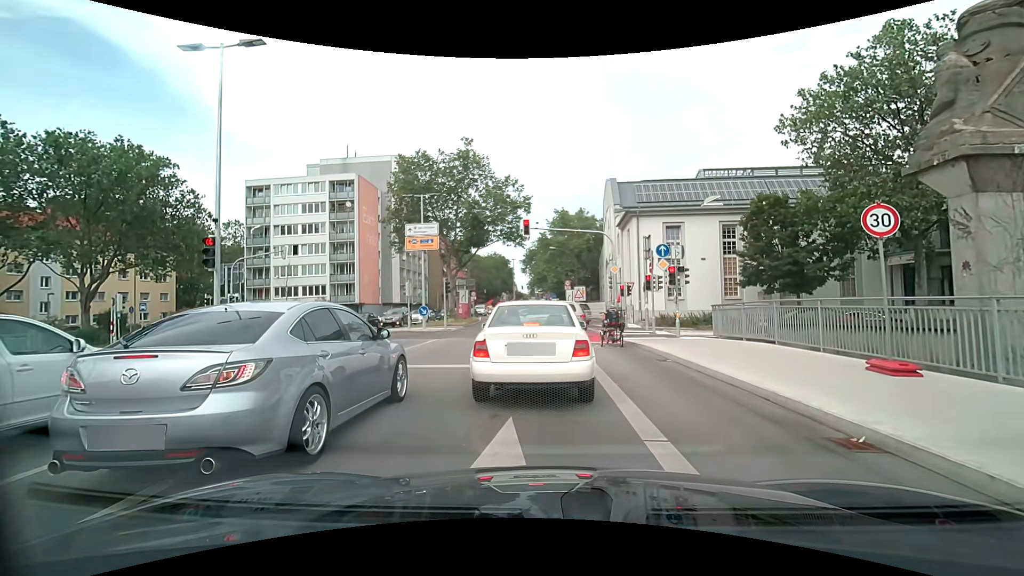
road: secondary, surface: asphalt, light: Day
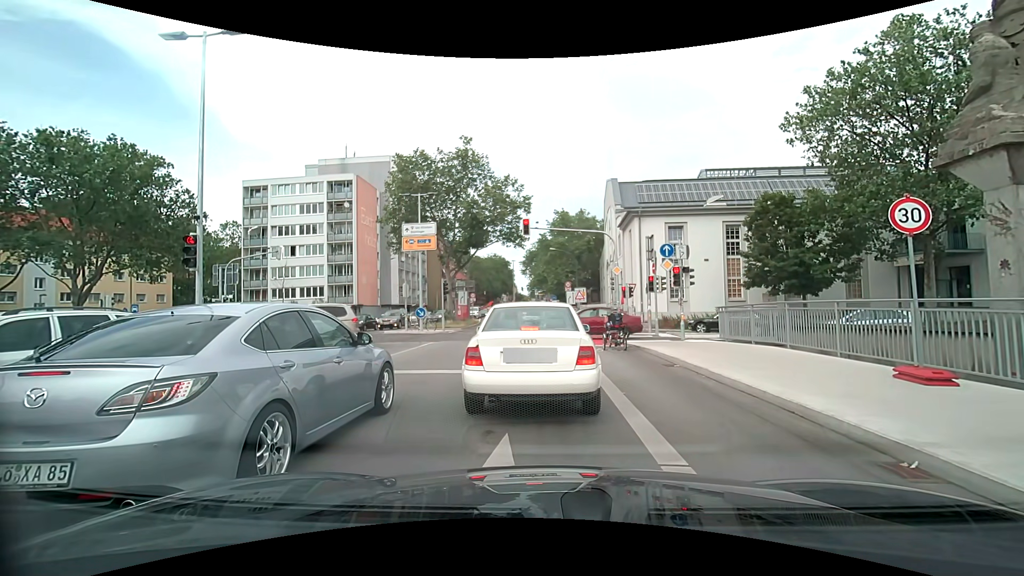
(0.0, +0.7) m; 0°
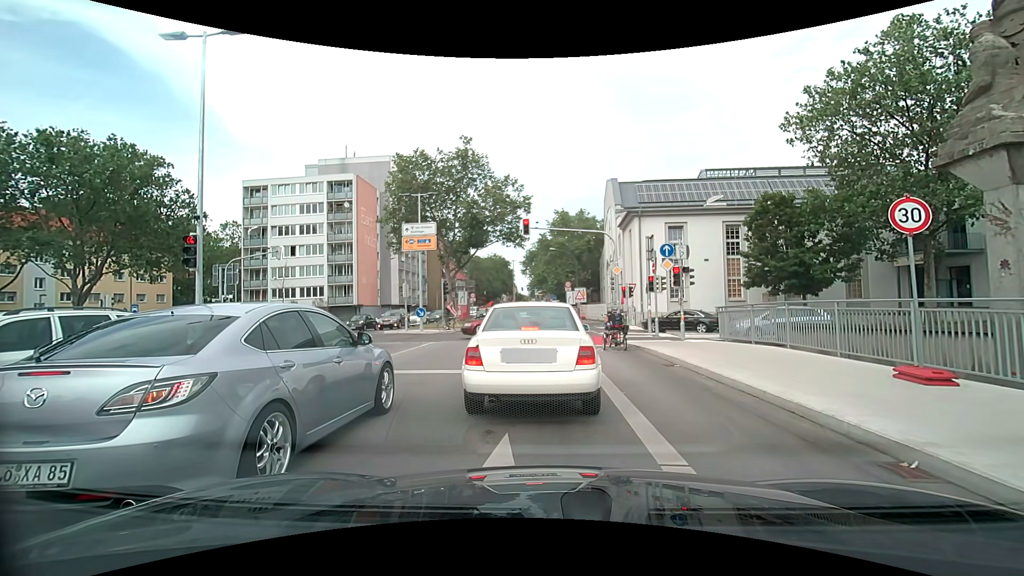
(0.0, 0.0) m; 0°
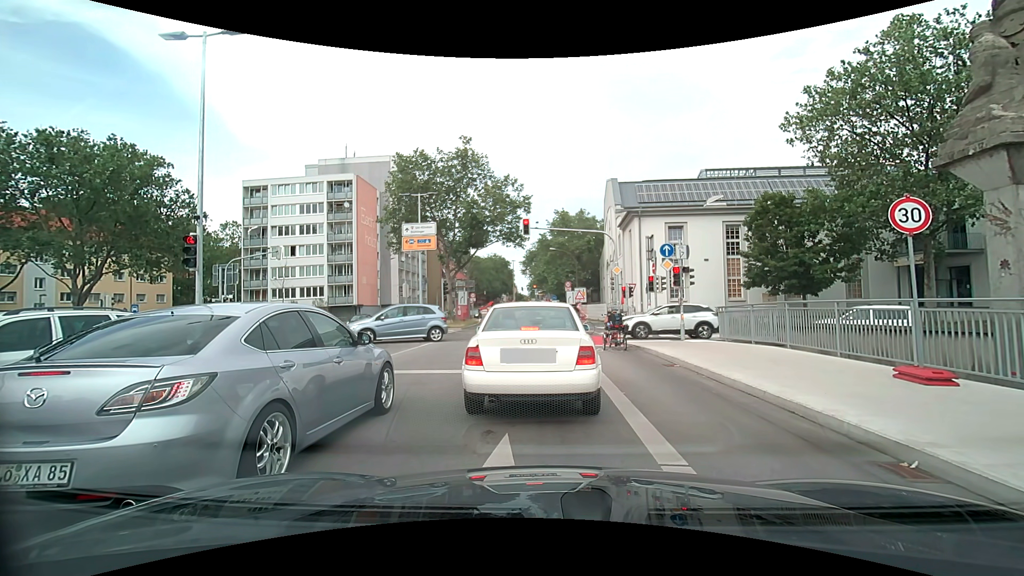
(0.0, 0.0) m; 0°
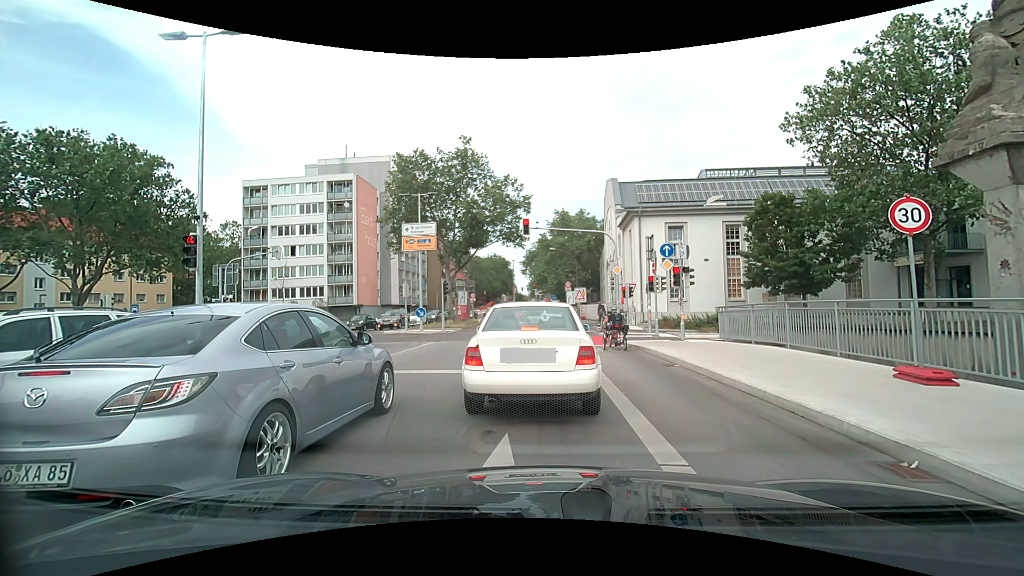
(0.0, 0.0) m; 0°
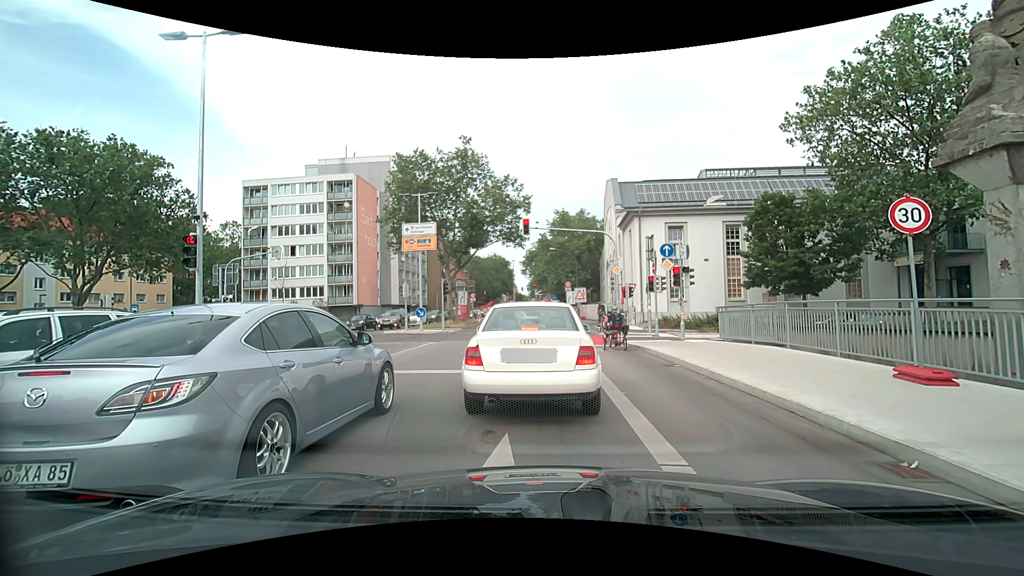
(0.0, 0.0) m; 0°
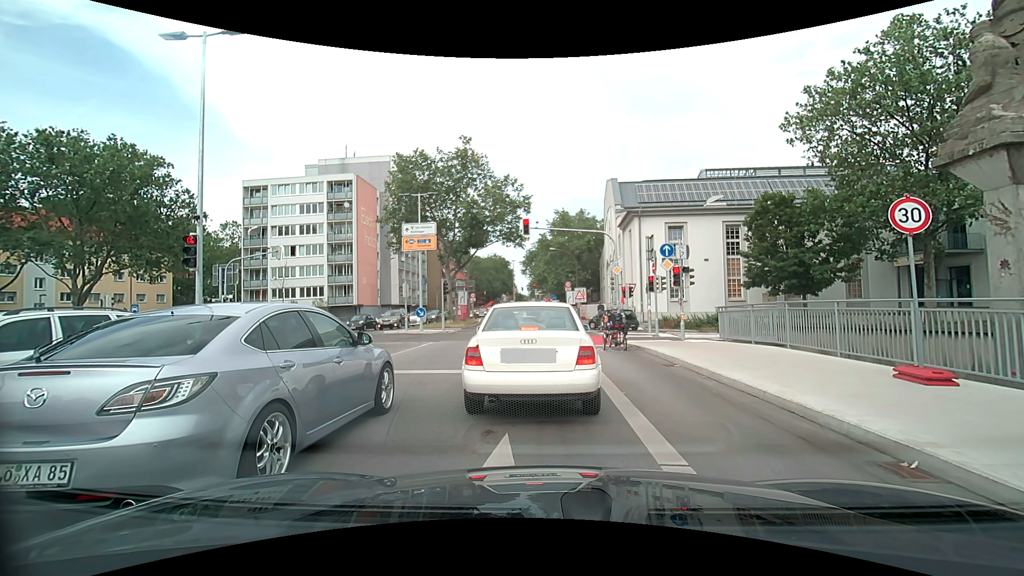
(0.0, 0.0) m; 0°
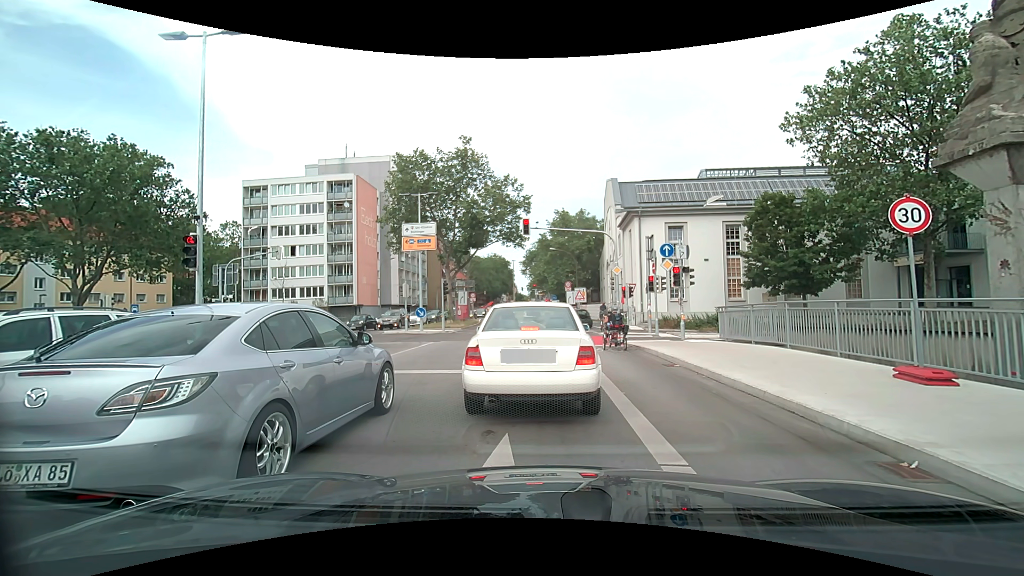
(0.0, 0.0) m; 0°
(0, +10) (-1, +20) (-1, +30) (-2, +40) (-3, +50) (-3, +60) (-3, +70) (-3, +80) (-3, +90) (-3, +100) m
